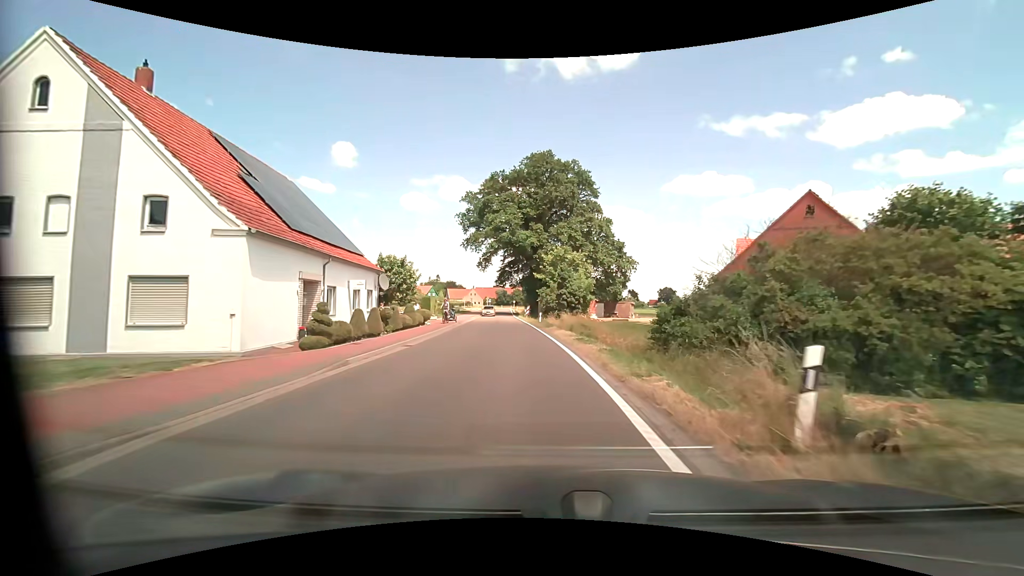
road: tertiary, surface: asphalt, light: Day
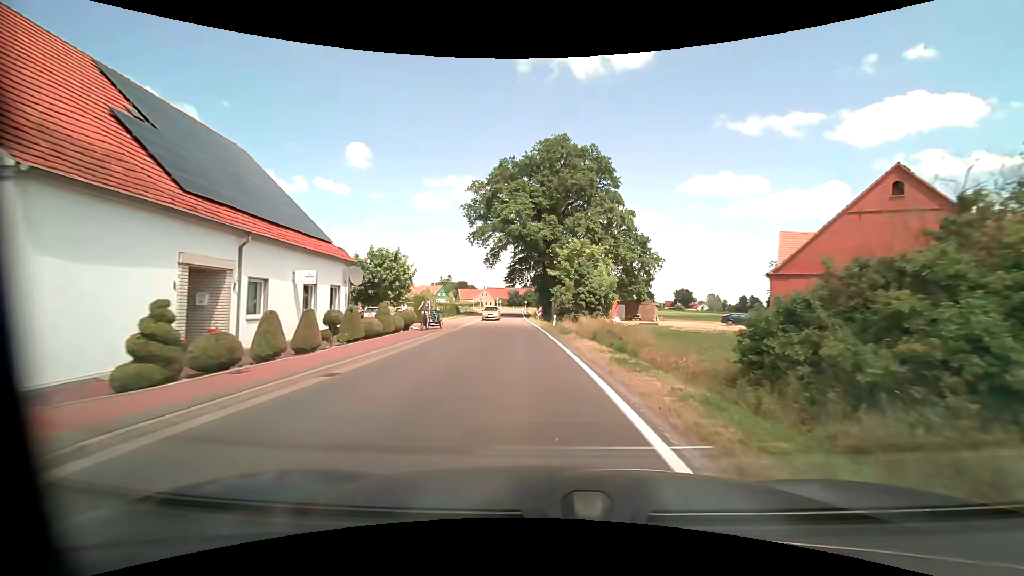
(-0.1, +7.2) m; -2°
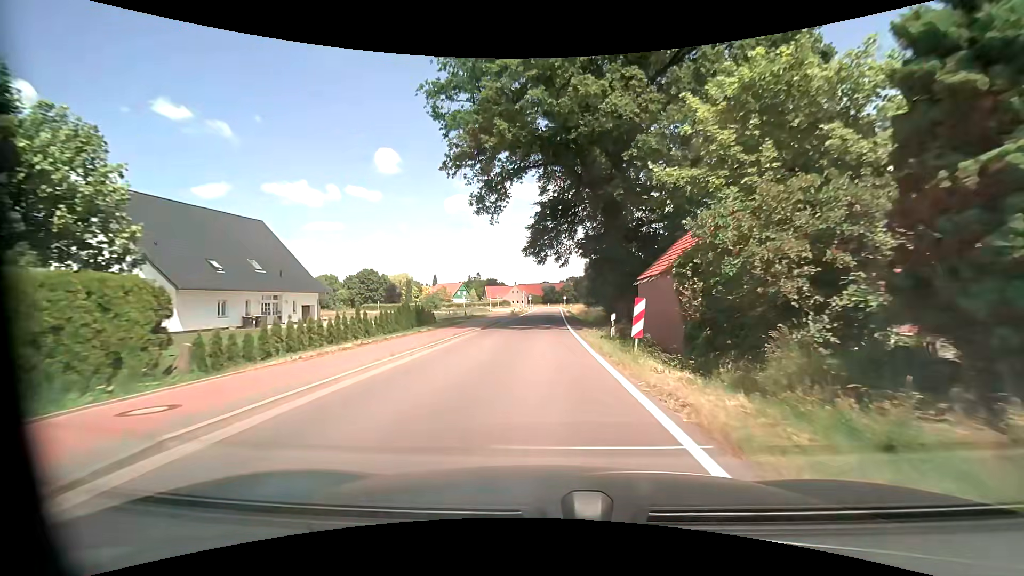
(-1.7, +37.1) m; -4°
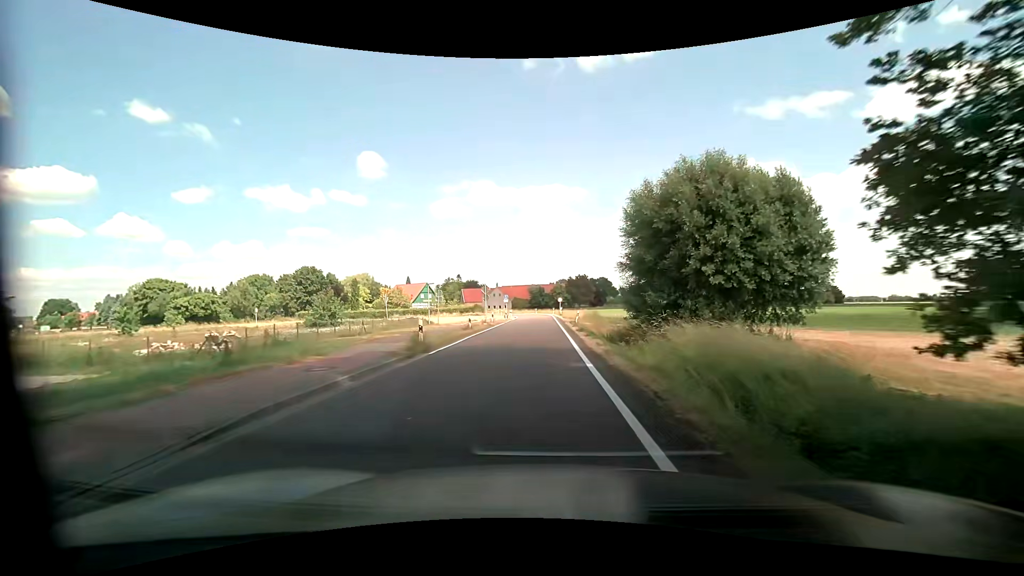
(+0.4, +38.3) m; +1°
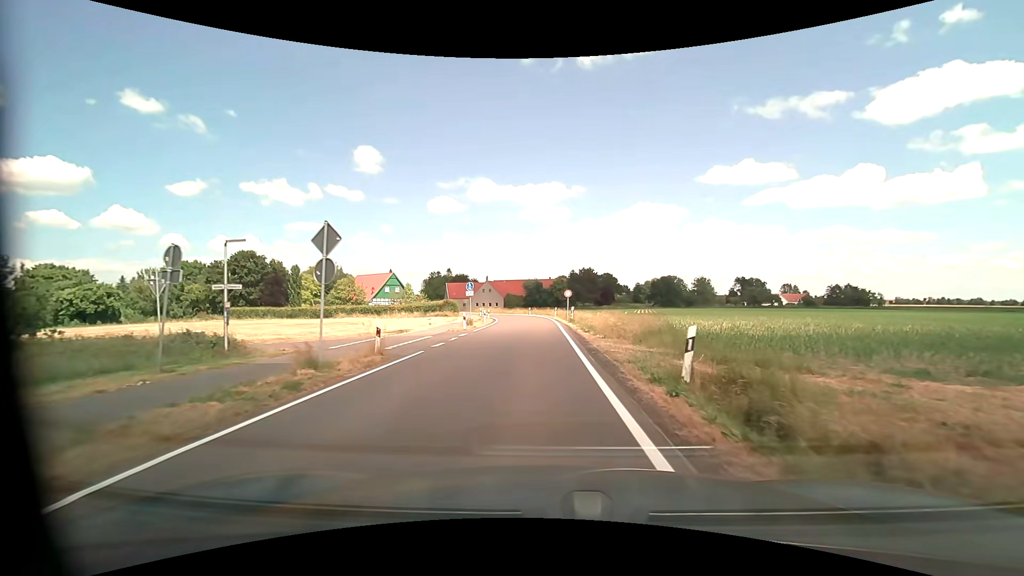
(+0.2, +30.1) m; 0°
(0, +10) (0, +20) (0, +30) (0, +40) (-1, +50) (-2, +60) (-4, +70) (-6, +79) (-9, +89) (-13, +98) m
